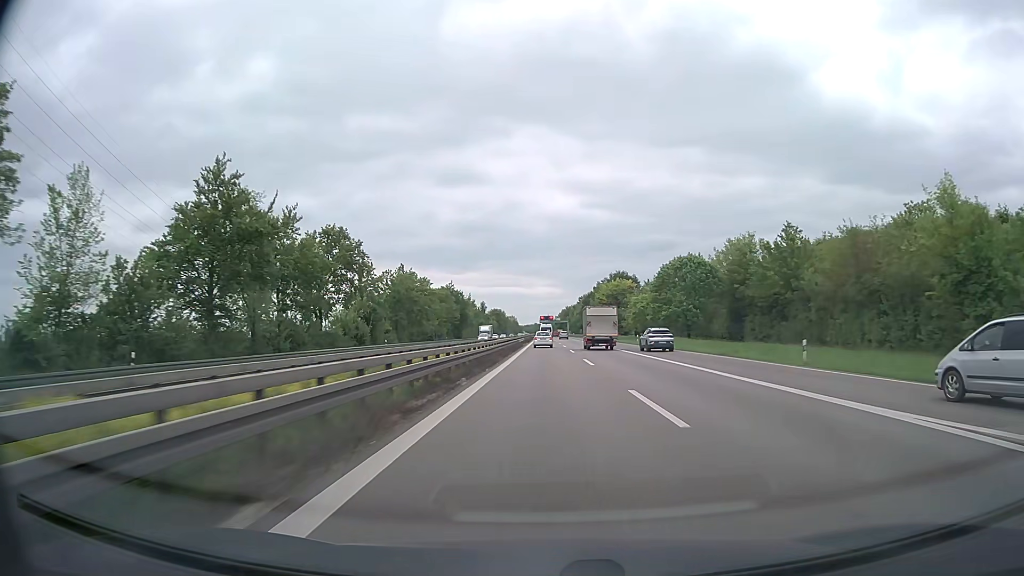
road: trunk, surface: asphalt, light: Day
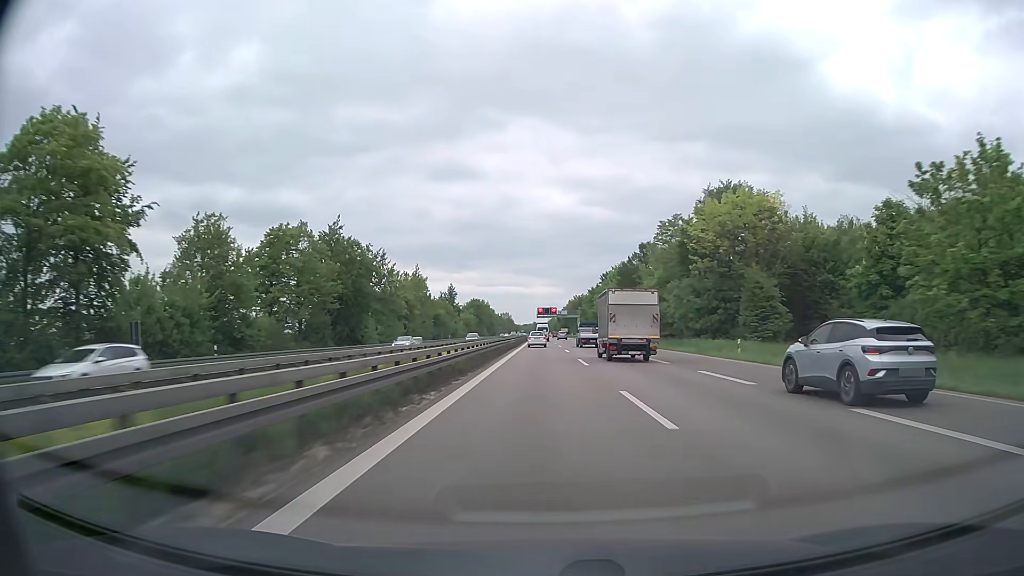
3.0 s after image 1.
(0.0, +90.5) m; 0°
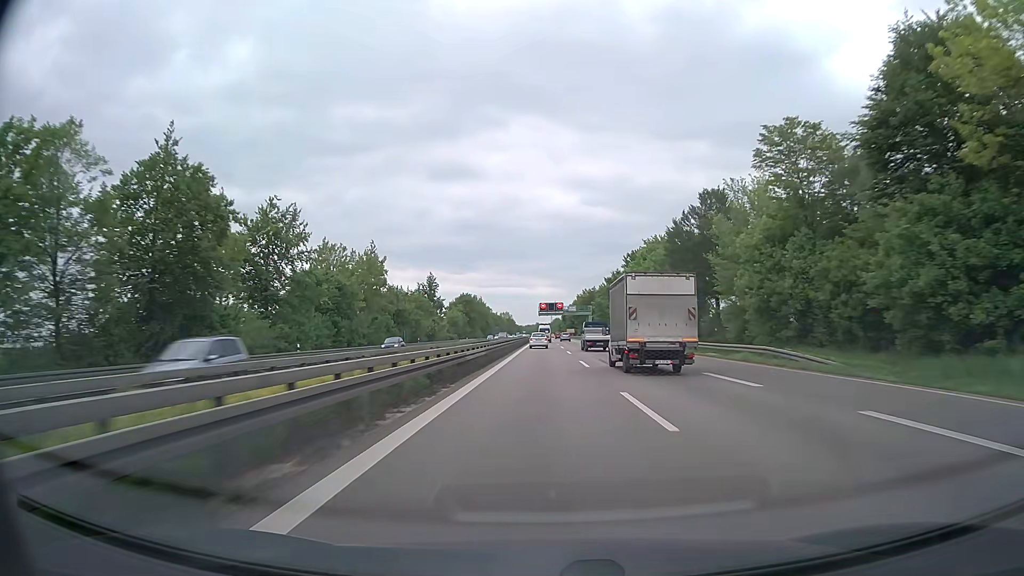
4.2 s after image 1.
(-0.1, +36.4) m; 0°
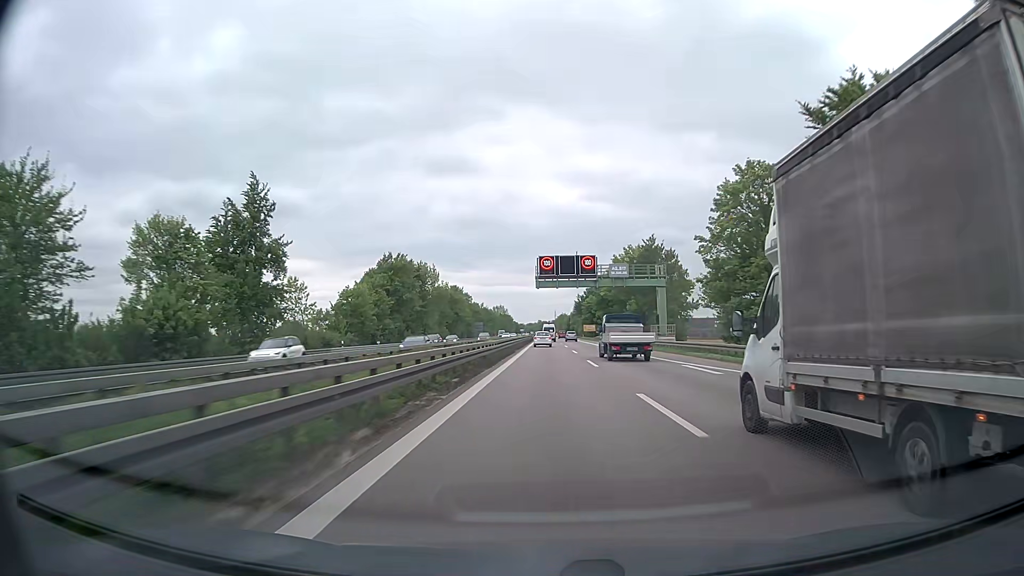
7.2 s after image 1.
(-0.2, +91.0) m; 0°
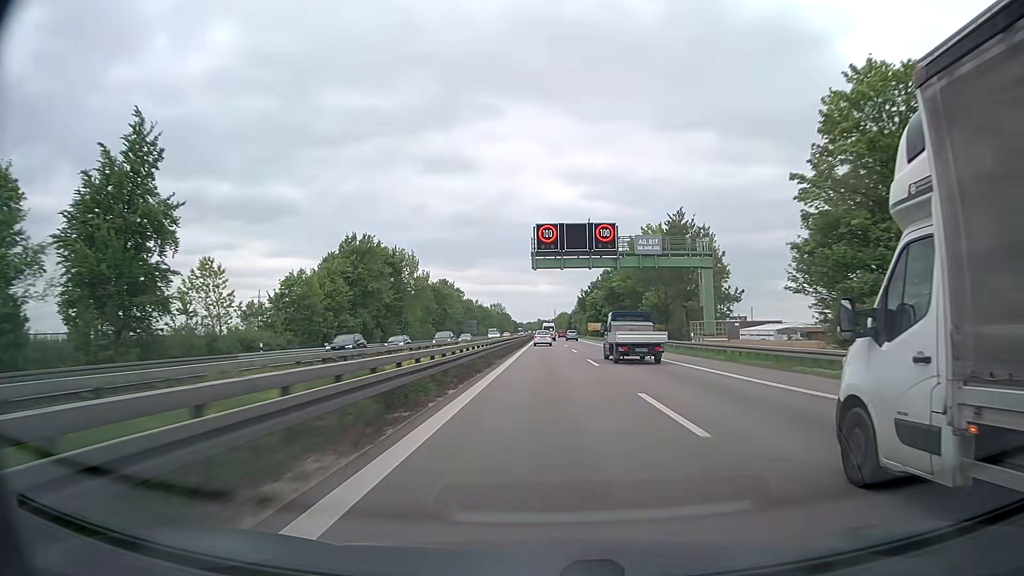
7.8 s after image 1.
(0.0, +18.0) m; 0°
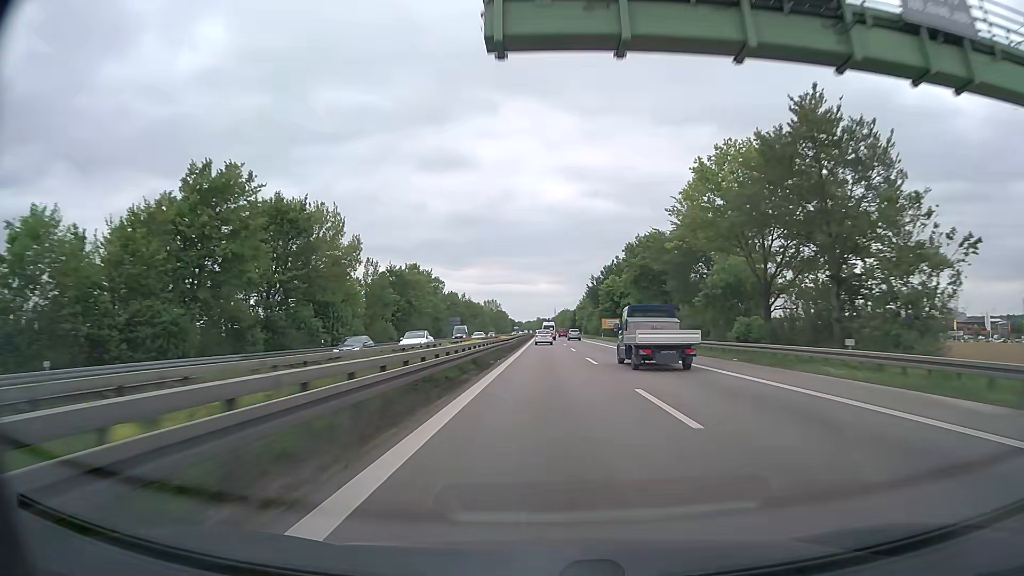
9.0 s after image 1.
(0.0, +35.3) m; 0°
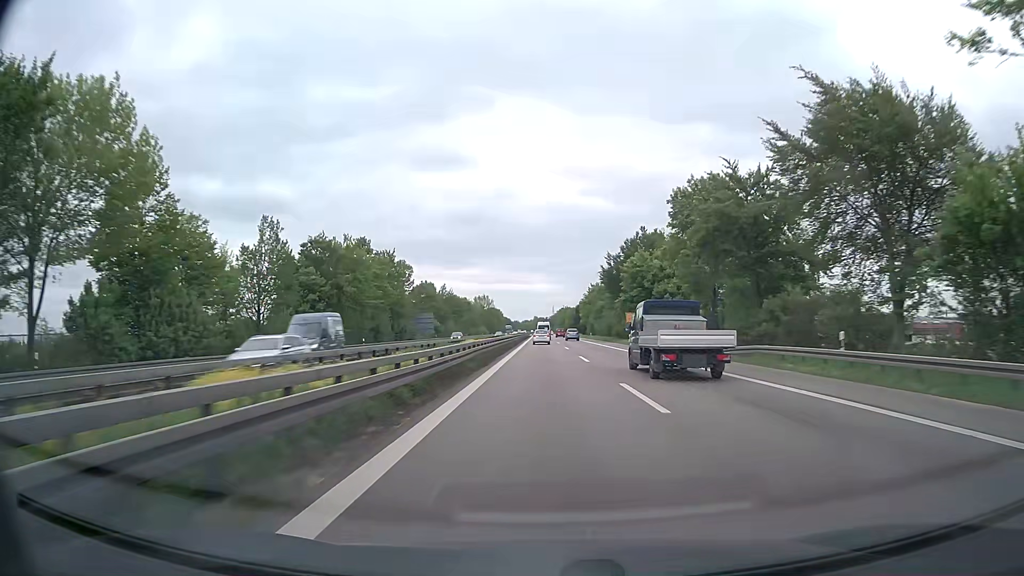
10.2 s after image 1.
(0.0, +34.2) m; 0°
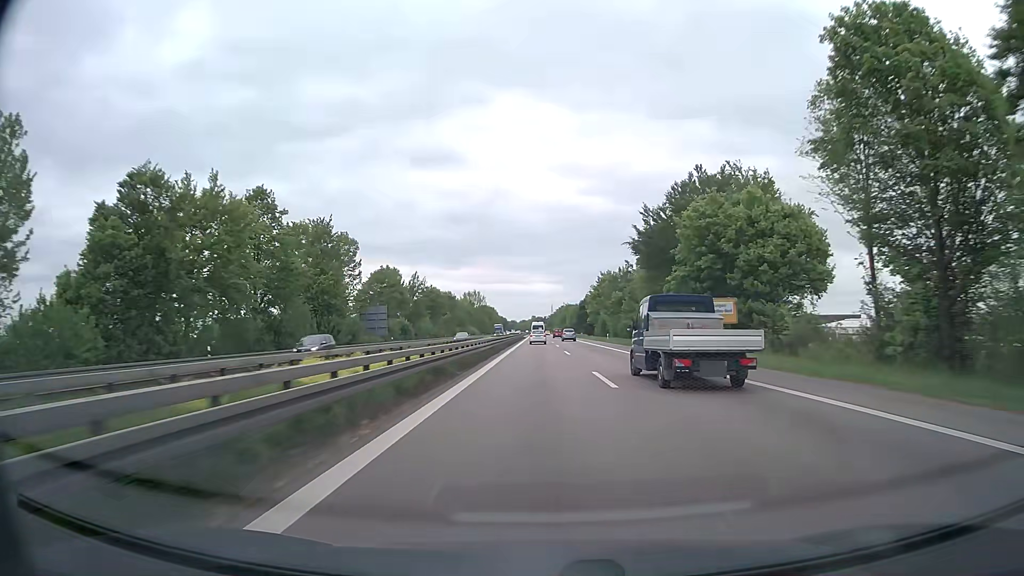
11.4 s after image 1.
(0.0, +33.3) m; 0°
(0, +10) (0, +20) (0, +30) (0, +40) (0, +50) (0, +60) (0, +70) (0, +80) (-1, +90) (-1, +100) m
